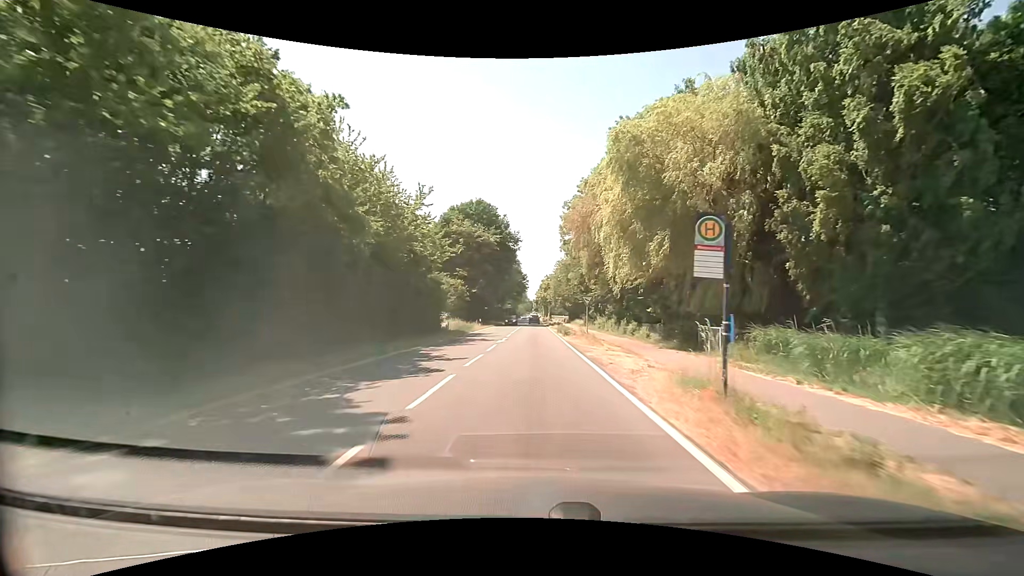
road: secondary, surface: asphalt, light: Day
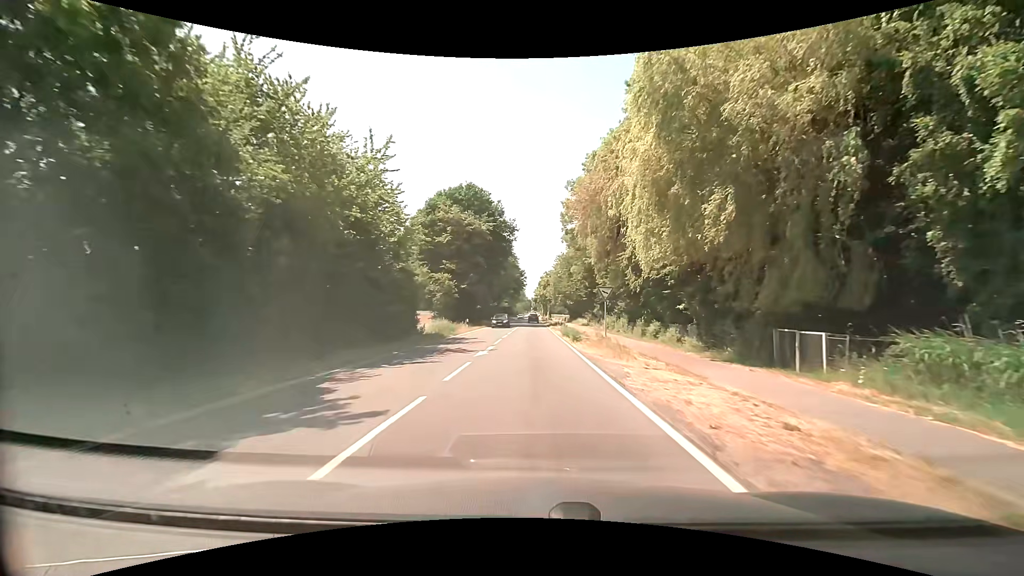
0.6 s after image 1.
(0.0, +8.9) m; 0°
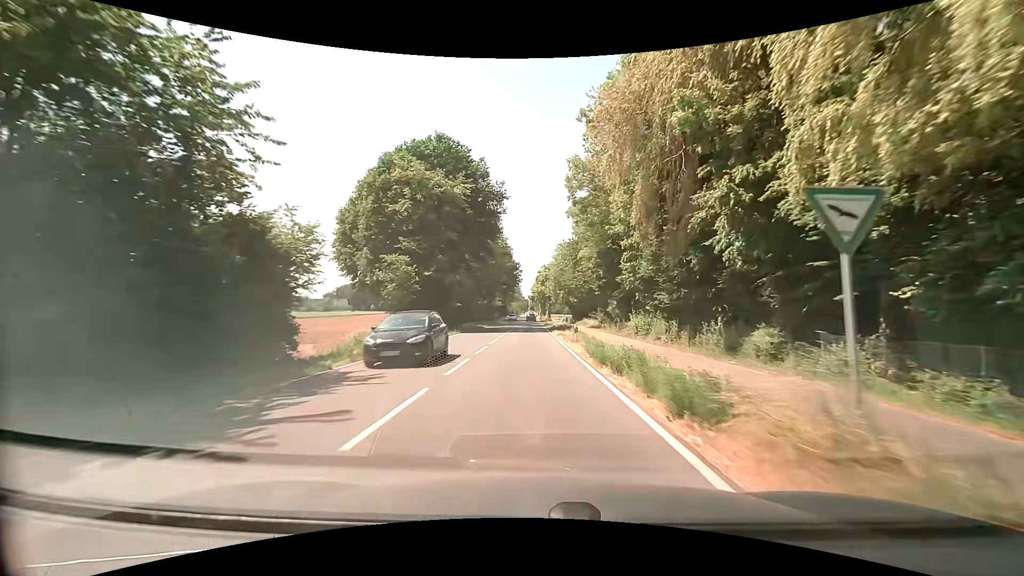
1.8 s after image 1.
(0.0, +18.3) m; 0°
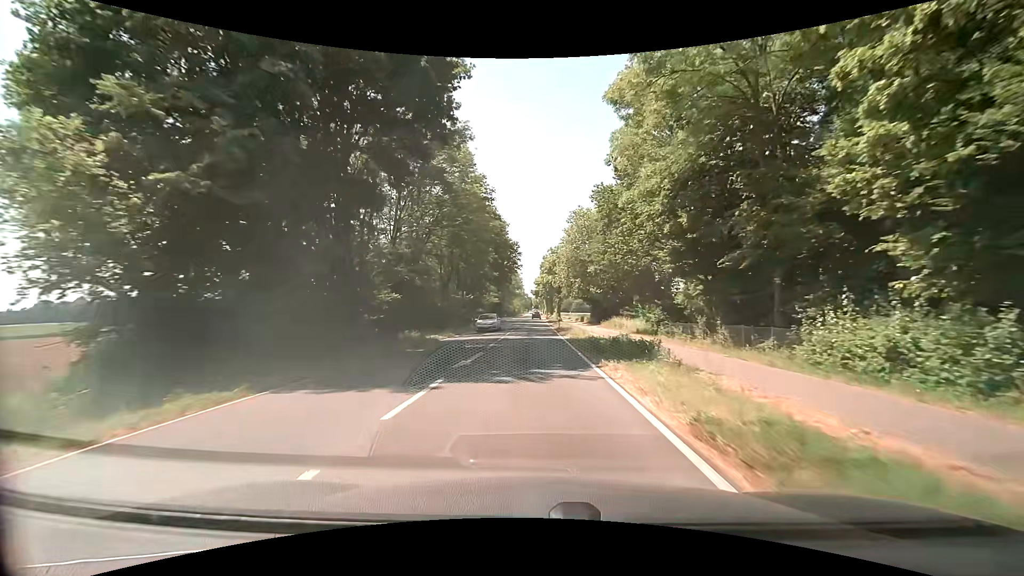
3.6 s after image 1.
(-0.1, +28.9) m; 0°
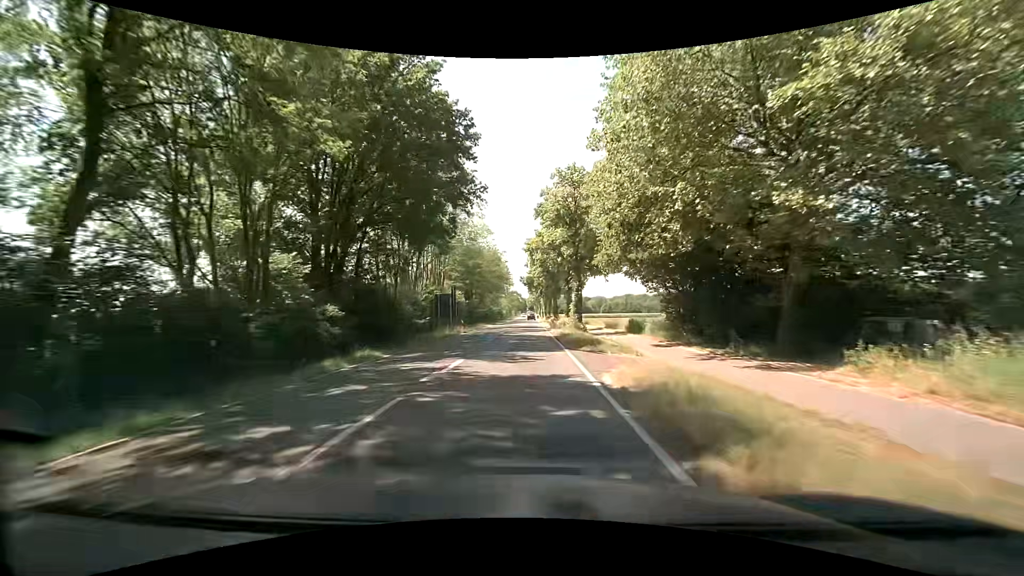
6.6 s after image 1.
(+0.5, +51.6) m; +1°
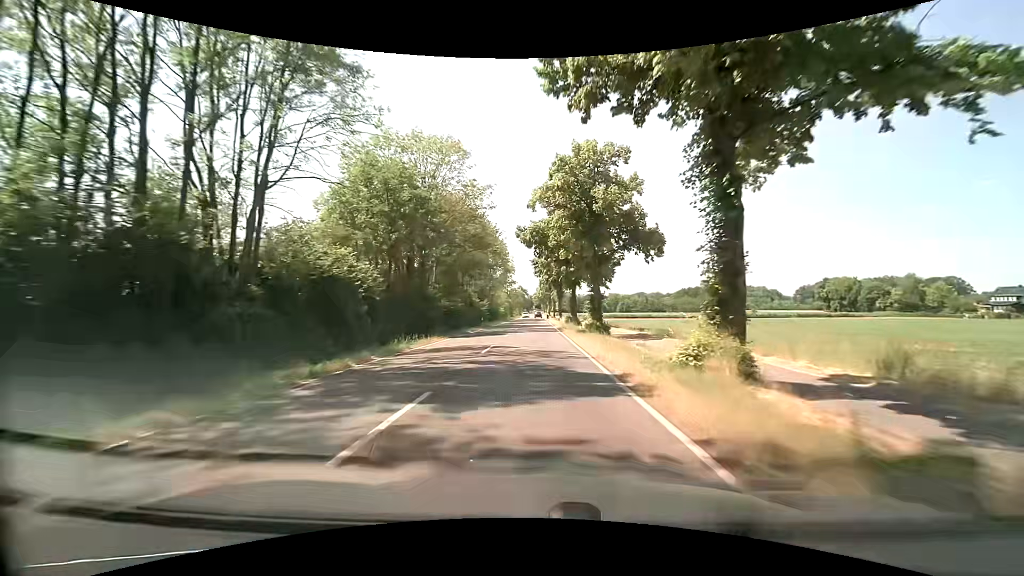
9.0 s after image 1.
(-0.7, +42.7) m; -2°
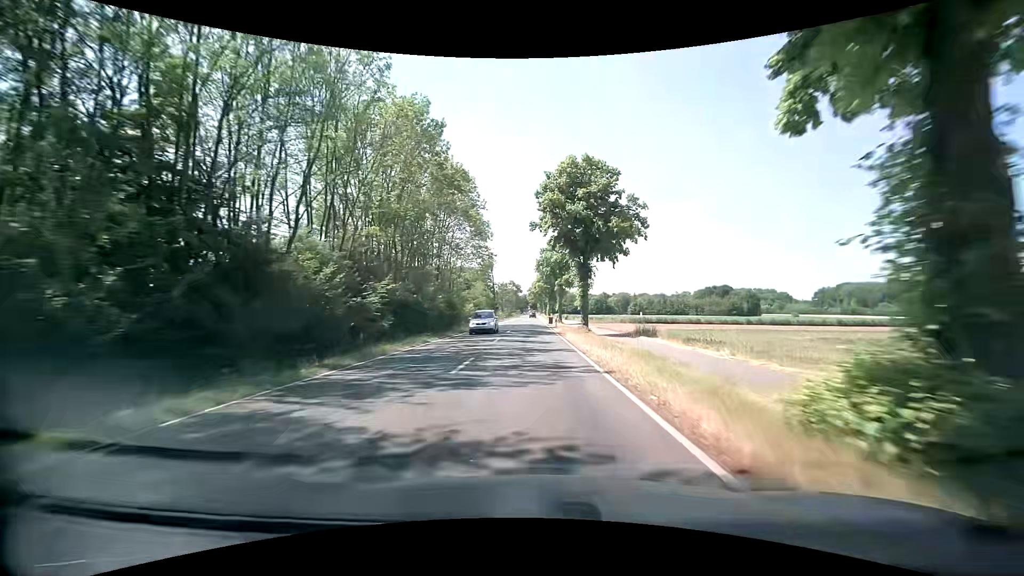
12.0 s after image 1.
(+0.9, +52.5) m; +1°
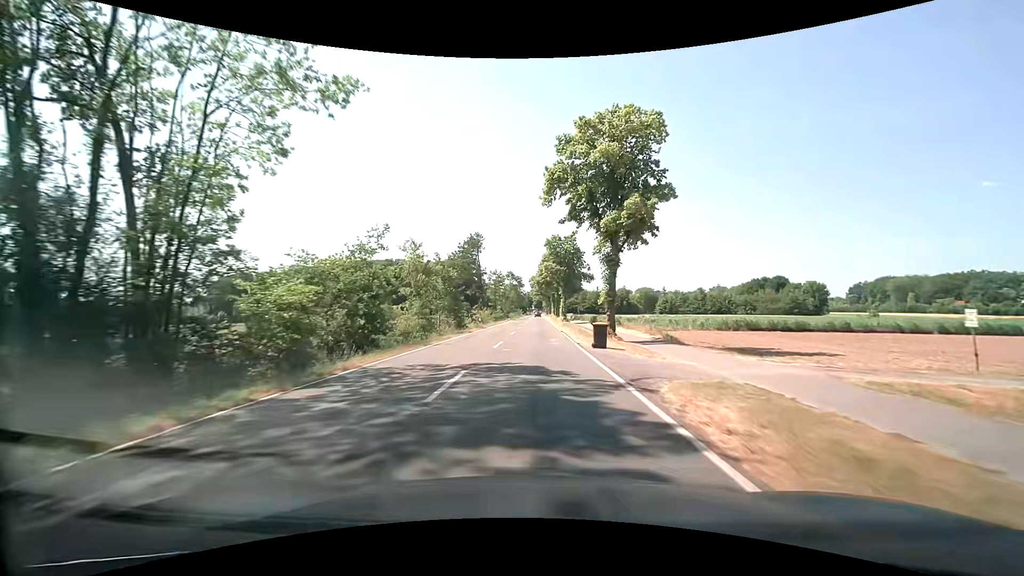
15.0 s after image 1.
(0.0, +51.3) m; -1°
(0, +10) (0, +20) (0, +30) (0, +40) (0, +50) (0, +60) (+1, +70) (+1, +80) (+1, +90) (+1, +100) m
